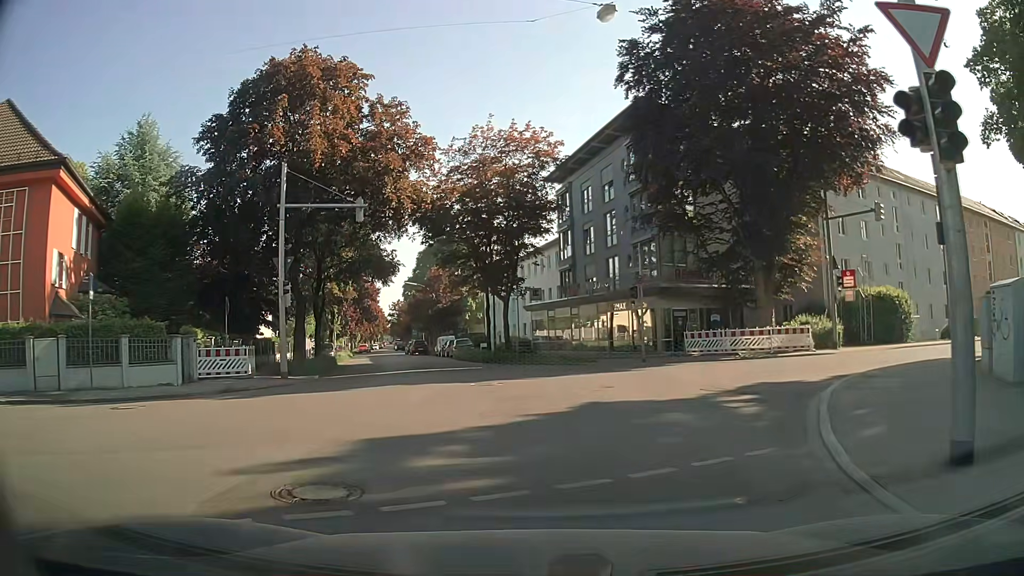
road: residential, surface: asphalt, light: Day
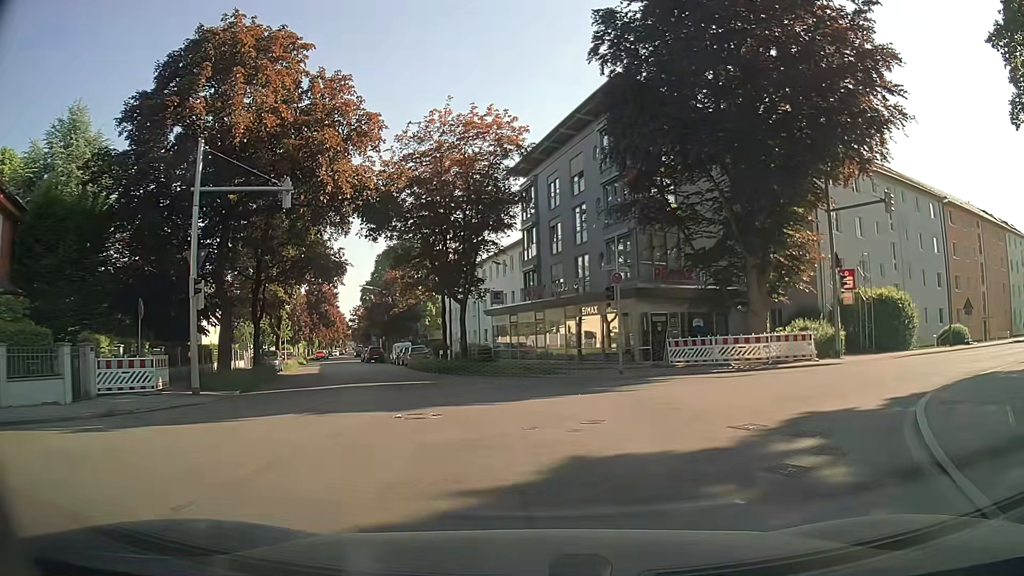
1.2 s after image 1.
(-0.1, +4.0) m; +2°
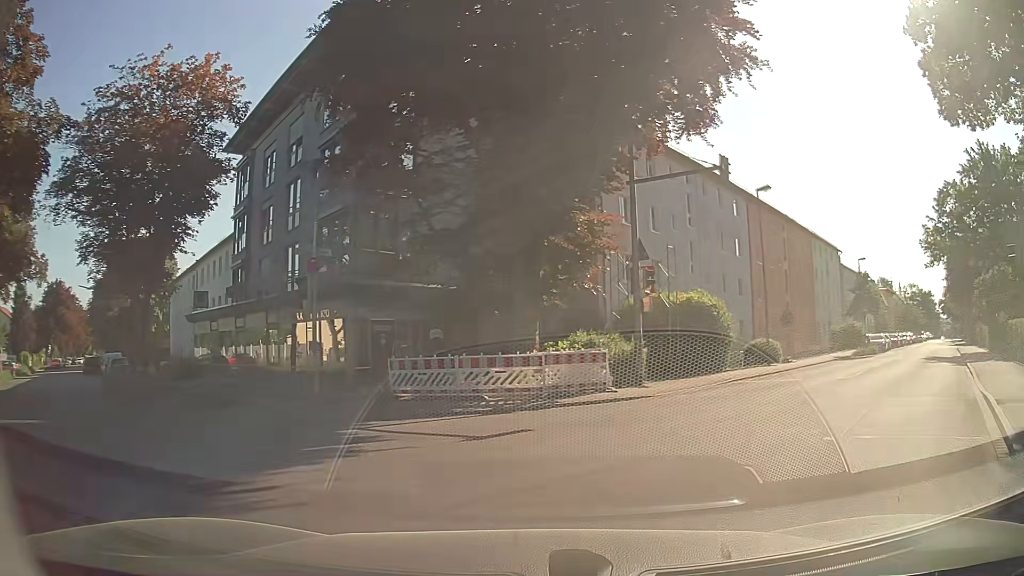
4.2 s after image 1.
(+1.4, +8.4) m; +21°
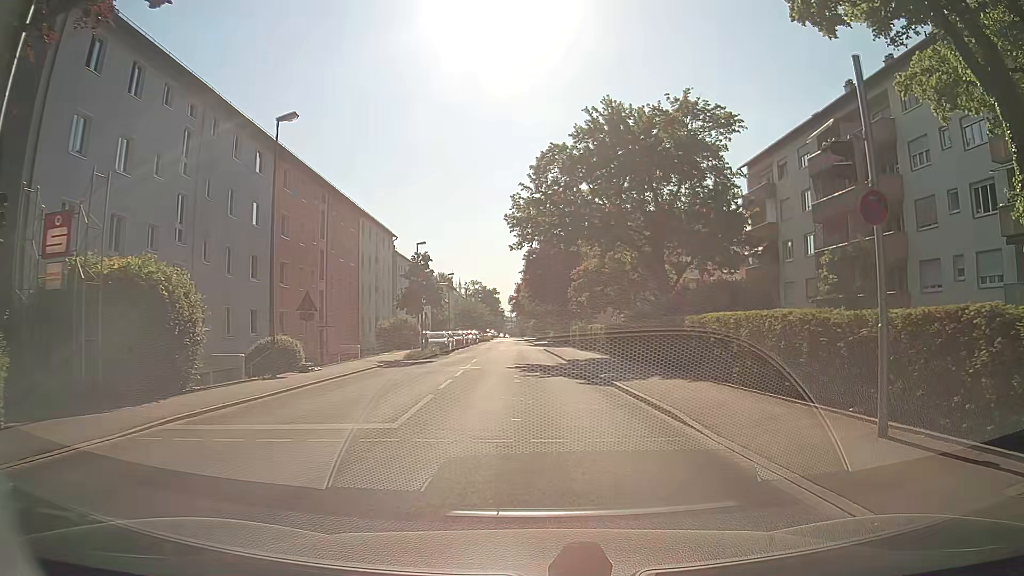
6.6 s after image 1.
(+4.1, +10.7) m; +40°
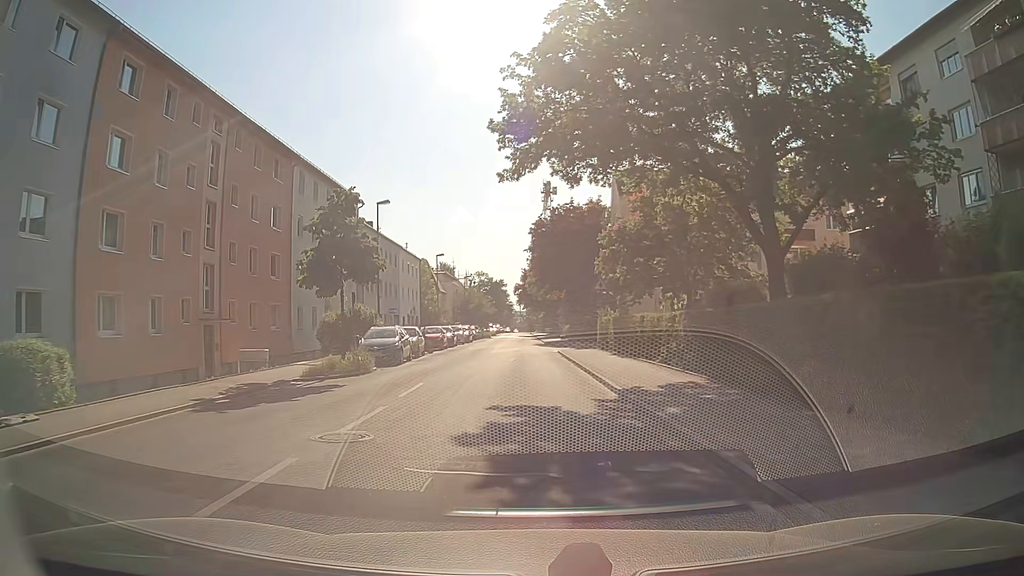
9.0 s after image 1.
(-0.2, +17.2) m; -2°
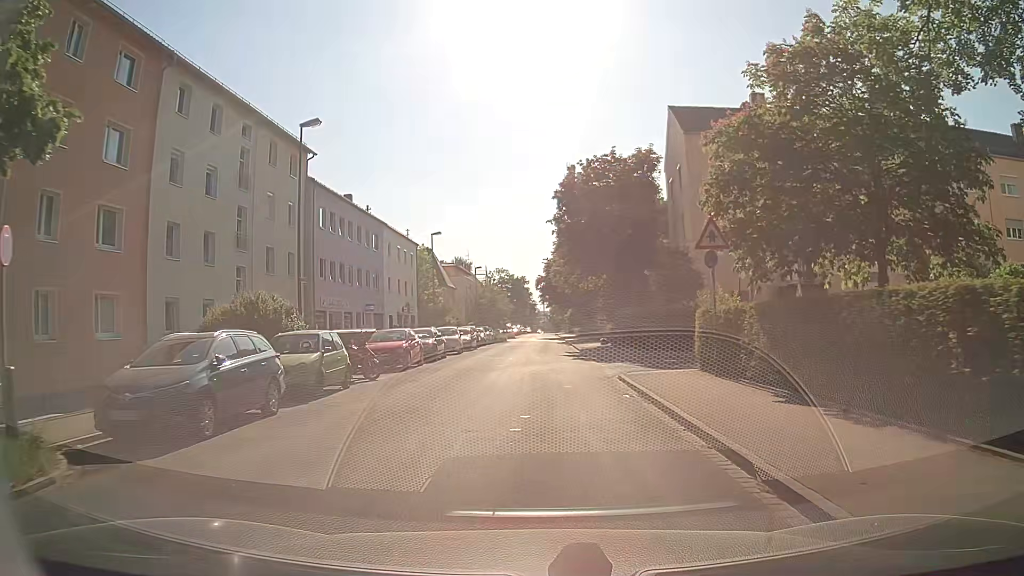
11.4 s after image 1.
(-0.3, +17.0) m; -2°
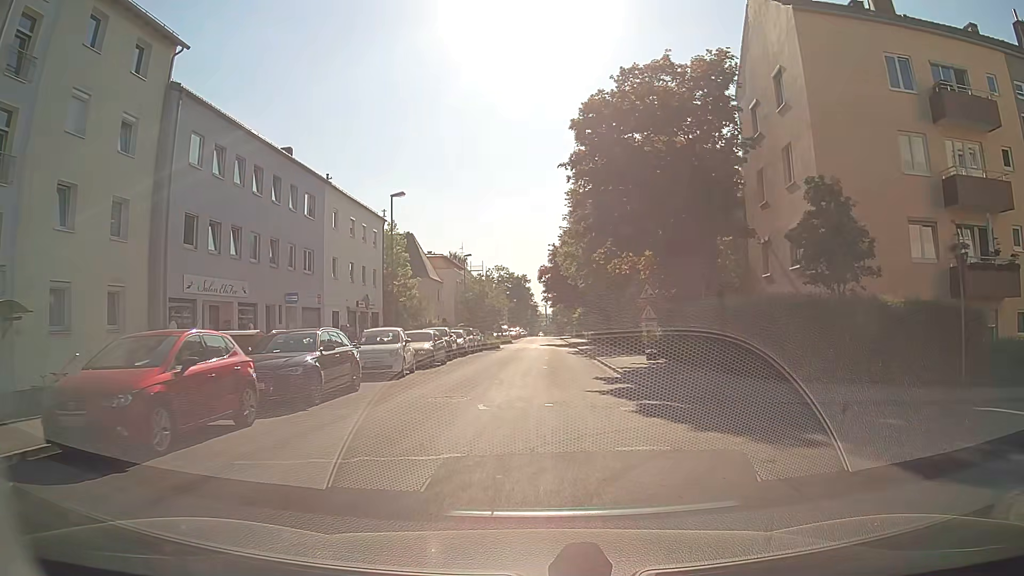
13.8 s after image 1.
(-0.2, +16.3) m; -1°
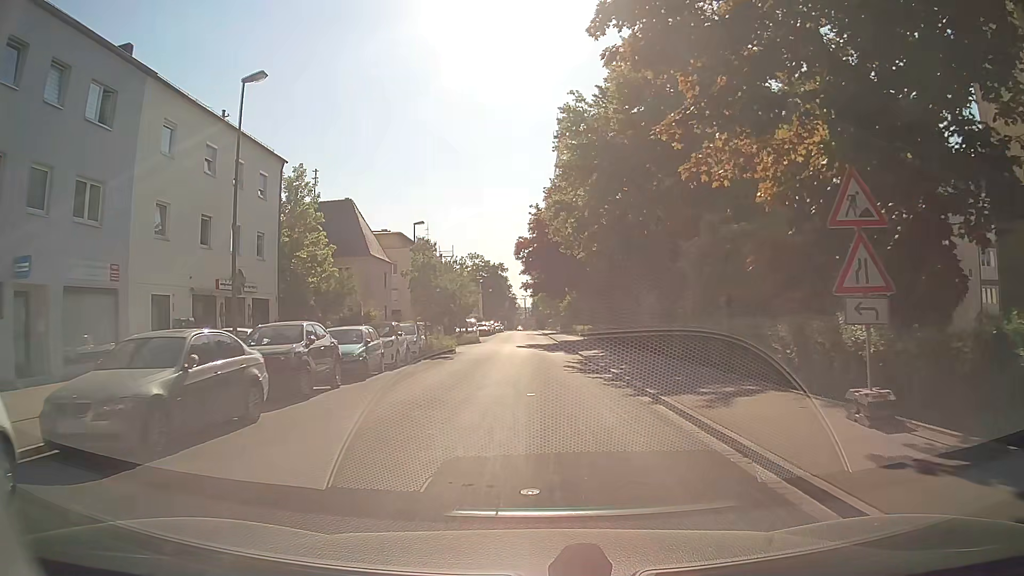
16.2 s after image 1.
(+0.5, +18.0) m; +3°
(0, +10) (0, +20) (0, +30) (0, +40) (0, +50) (0, +60) (0, +70) (-1, +80) (-1, +90) (-1, +100) m
